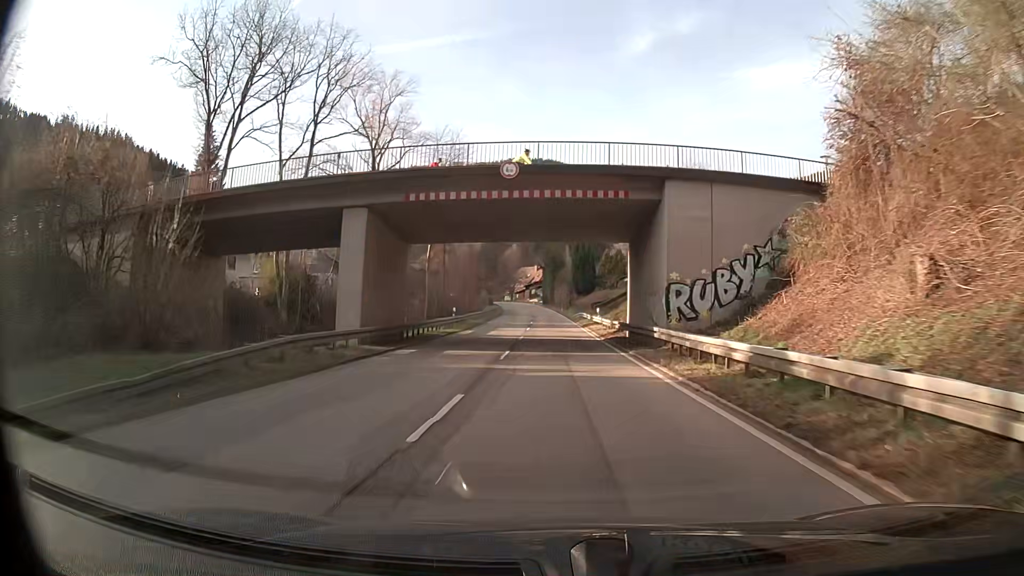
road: secondary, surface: asphalt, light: Day
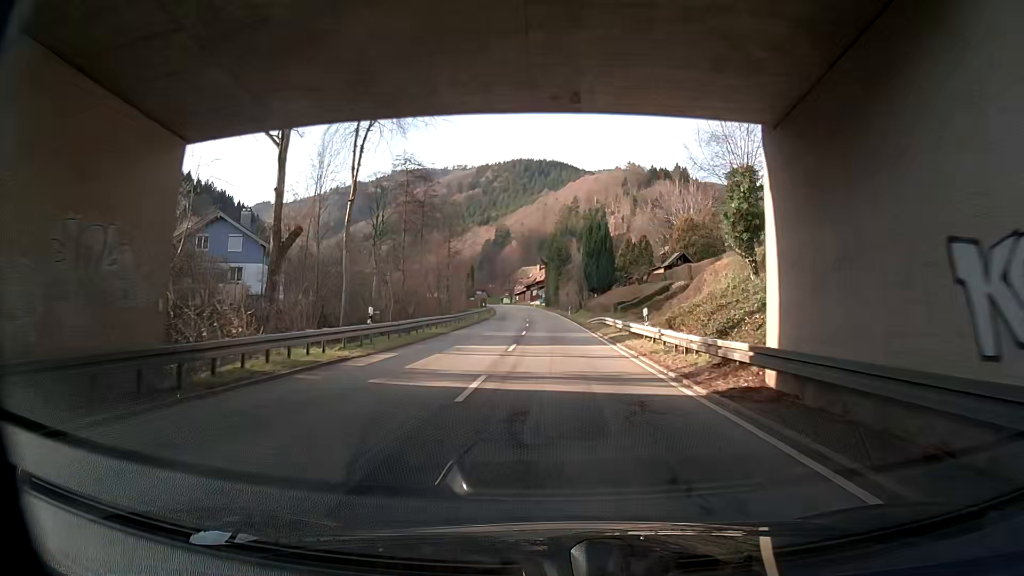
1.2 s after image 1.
(-0.2, +21.0) m; -1°
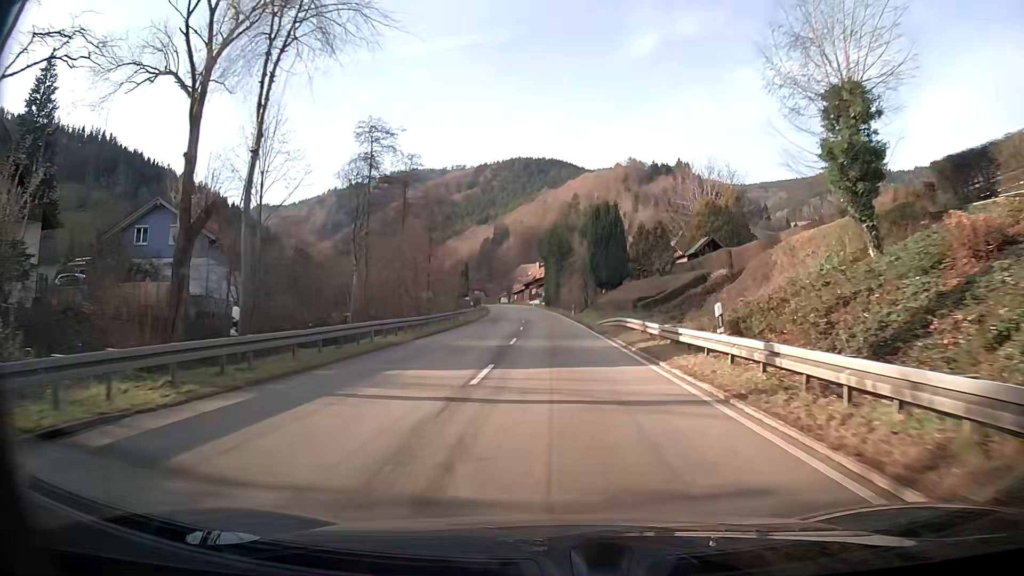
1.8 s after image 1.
(0.0, +10.2) m; 0°
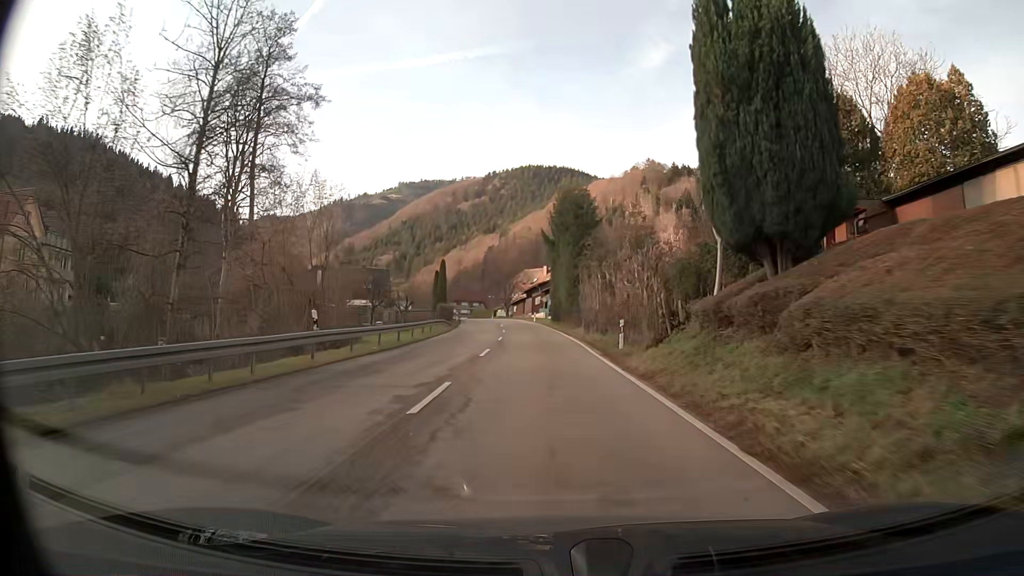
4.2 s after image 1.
(+0.2, +38.8) m; -1°
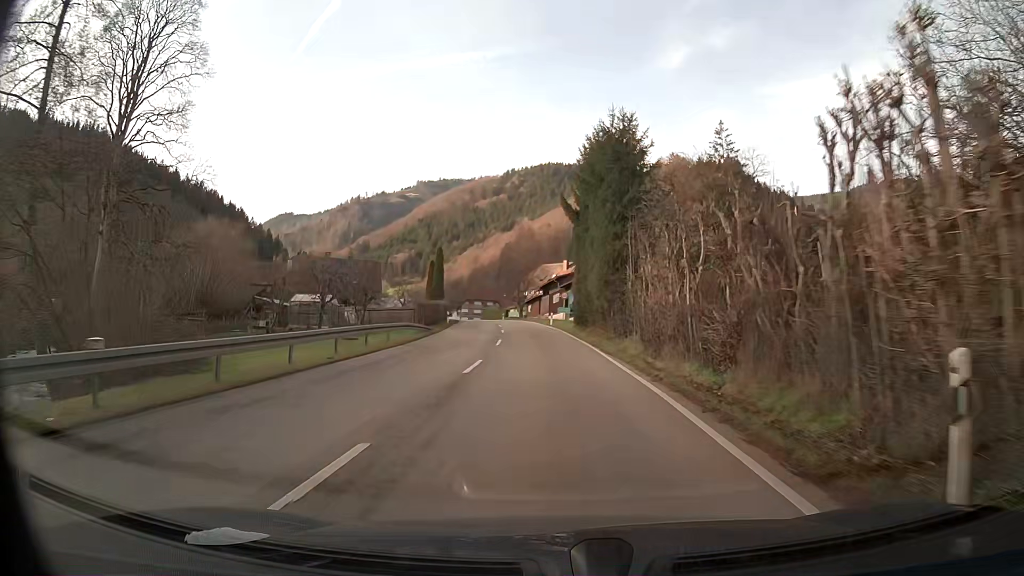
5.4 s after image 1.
(-0.3, +18.1) m; -2°
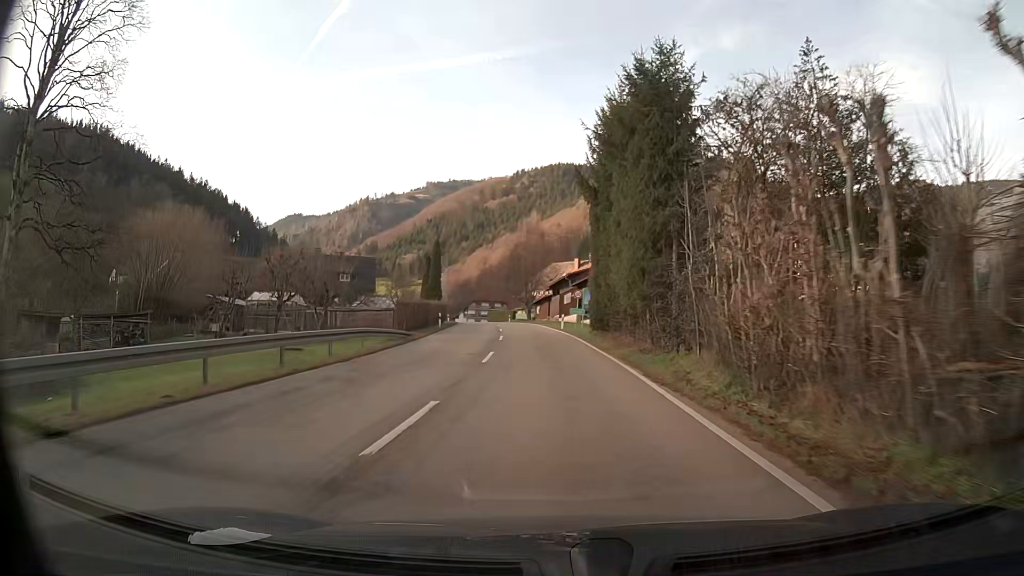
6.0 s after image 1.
(-0.1, +8.6) m; -1°
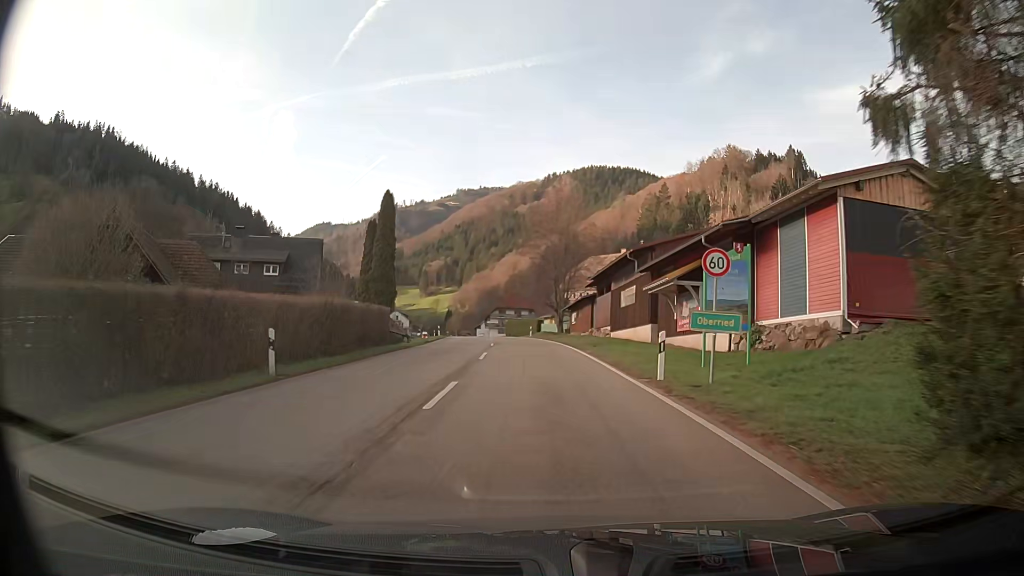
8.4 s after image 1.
(-1.0, +32.5) m; -4°
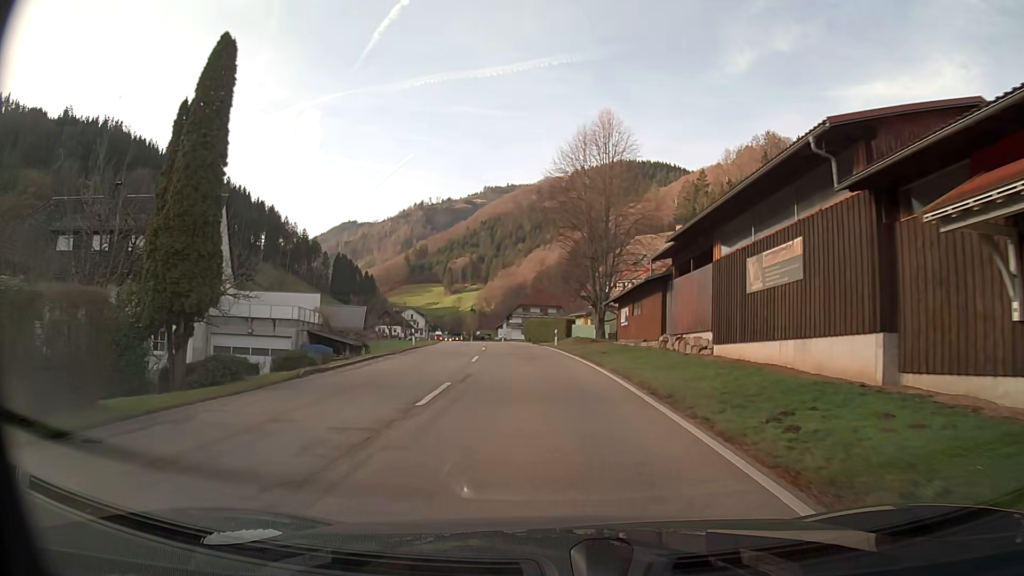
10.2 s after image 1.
(-0.1, +23.3) m; -1°
(0, +10) (0, +20) (-1, +30) (-2, +40) (-3, +50) (-4, +60) (-6, +70) (-7, +80) (-9, +89) (-11, +99) m
